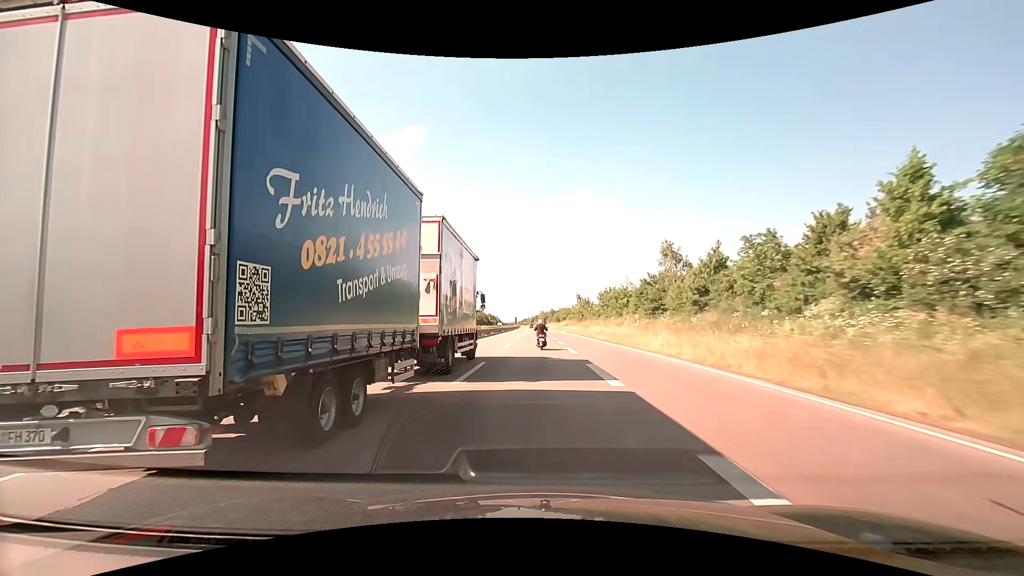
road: trunk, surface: asphalt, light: Day
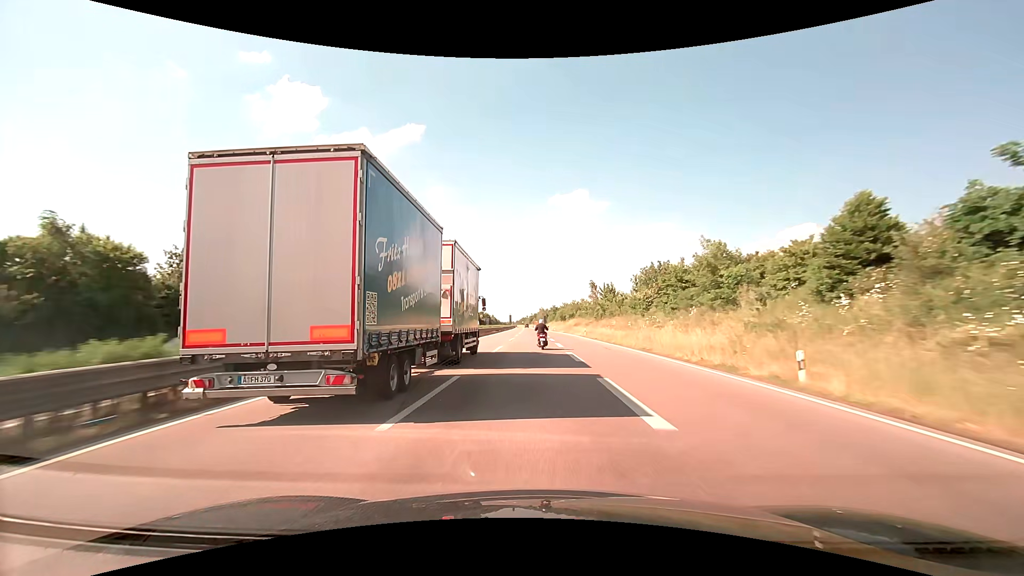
(+0.1, +40.7) m; 0°
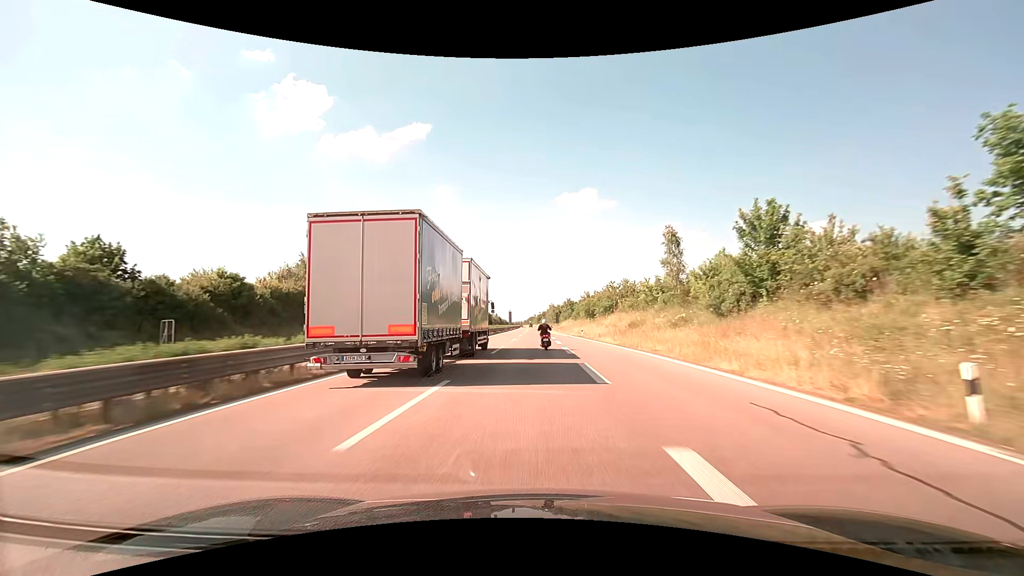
(-0.2, +54.8) m; -1°
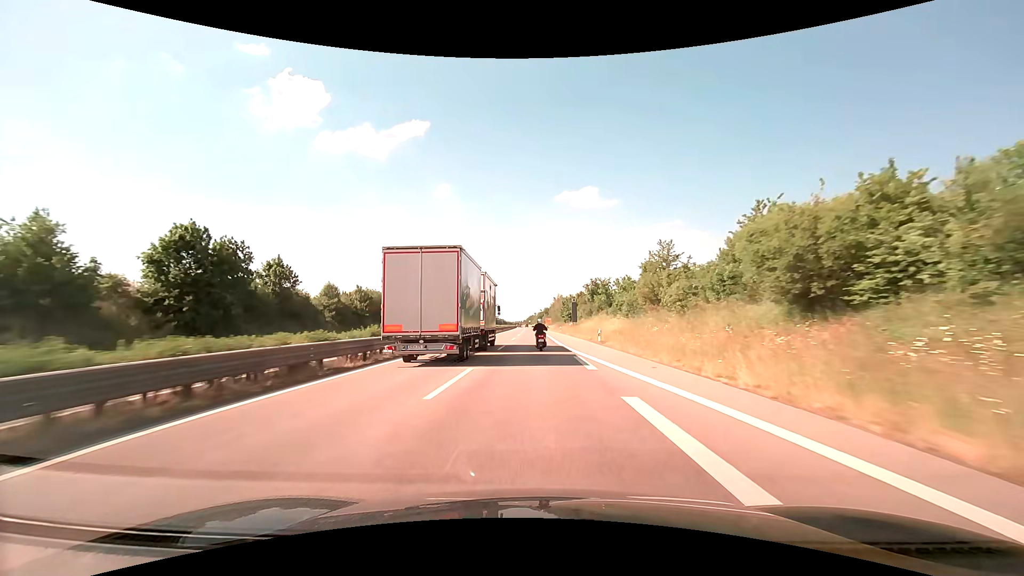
(-0.3, +68.3) m; 0°
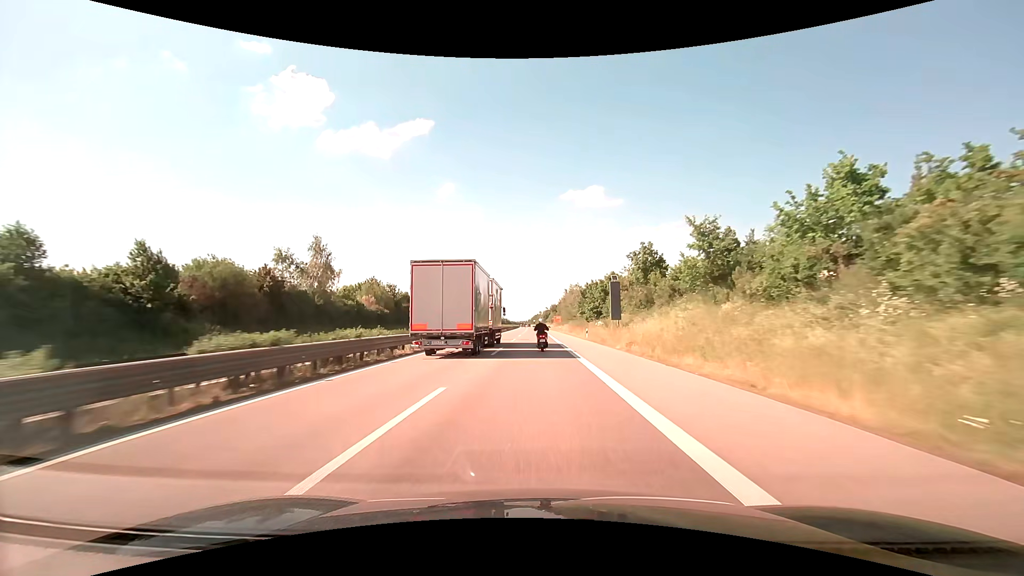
(-0.2, +40.5) m; -1°
(0, +10) (0, +20) (0, +30) (0, +40) (0, +50) (0, +60) (0, +70) (0, +80) (0, +90) (0, +100) m
